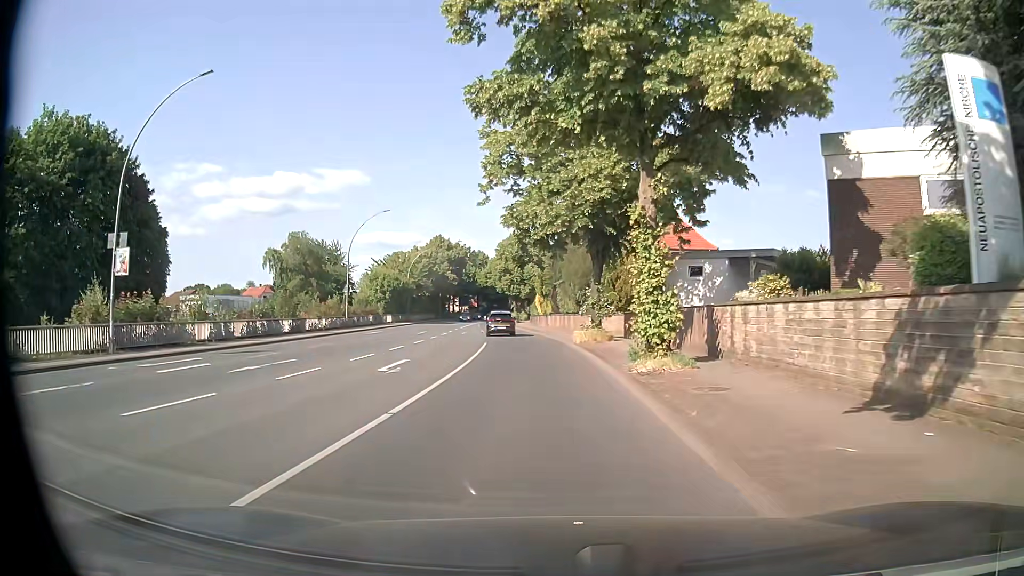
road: primary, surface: asphalt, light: Day
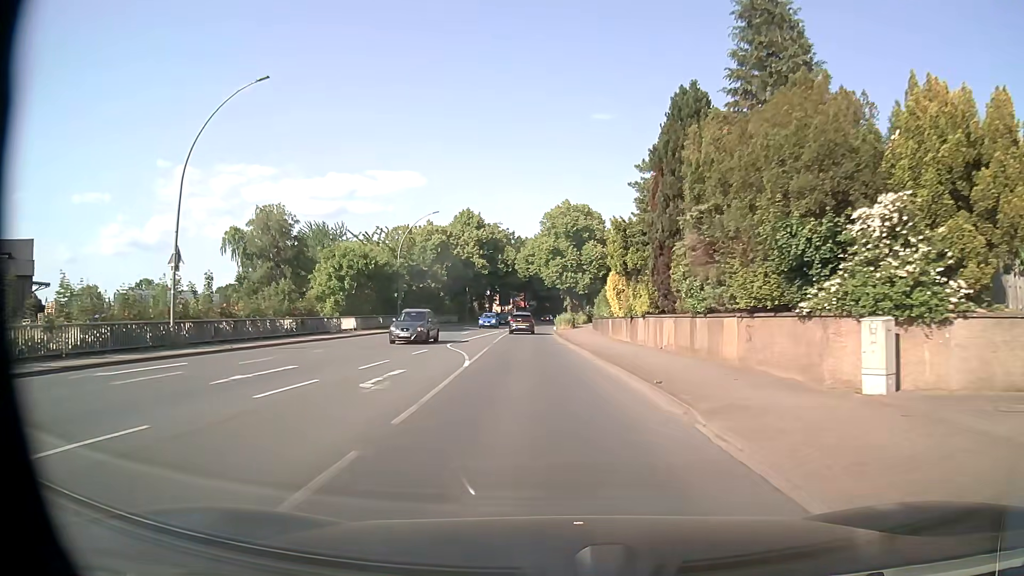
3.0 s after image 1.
(-1.8, +34.6) m; -5°
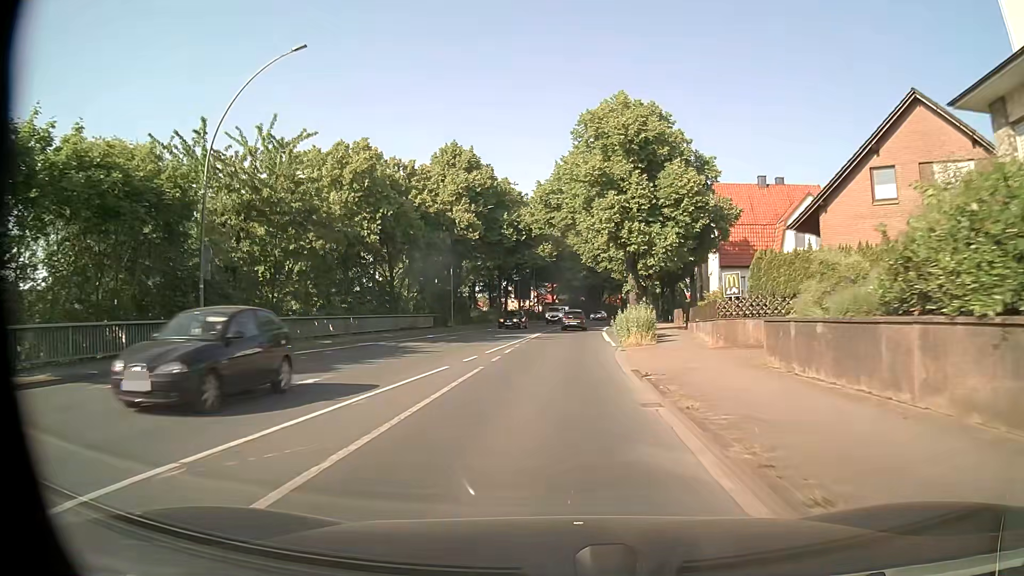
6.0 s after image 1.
(-1.1, +37.7) m; -3°
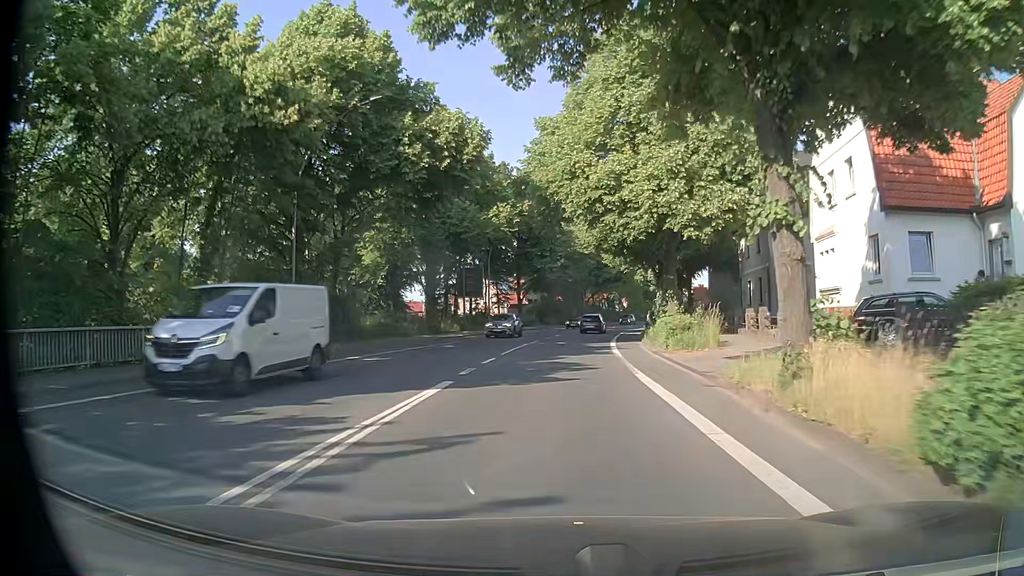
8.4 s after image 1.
(+0.5, +29.6) m; +2°
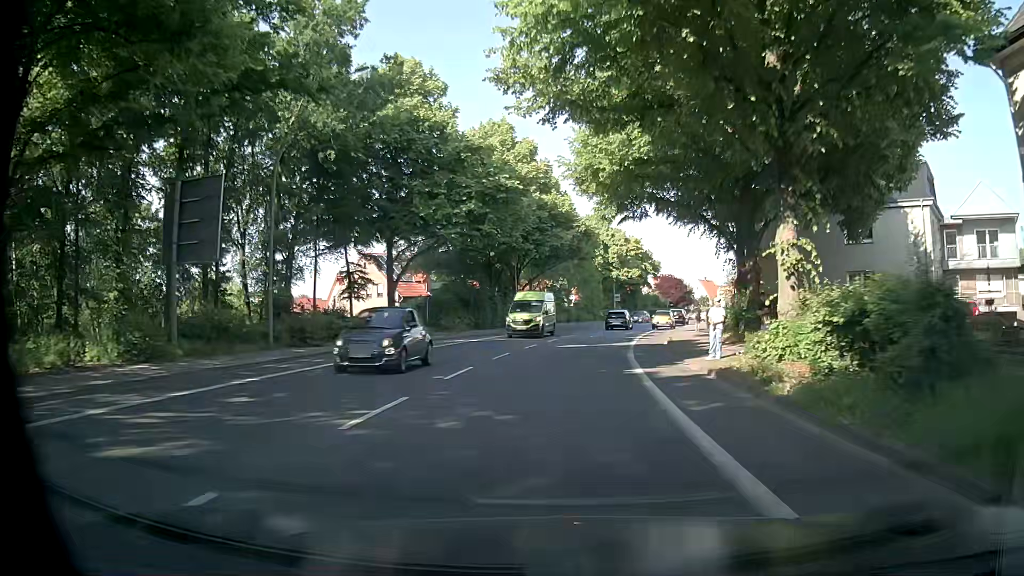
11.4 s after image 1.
(+1.4, +37.7) m; +6°
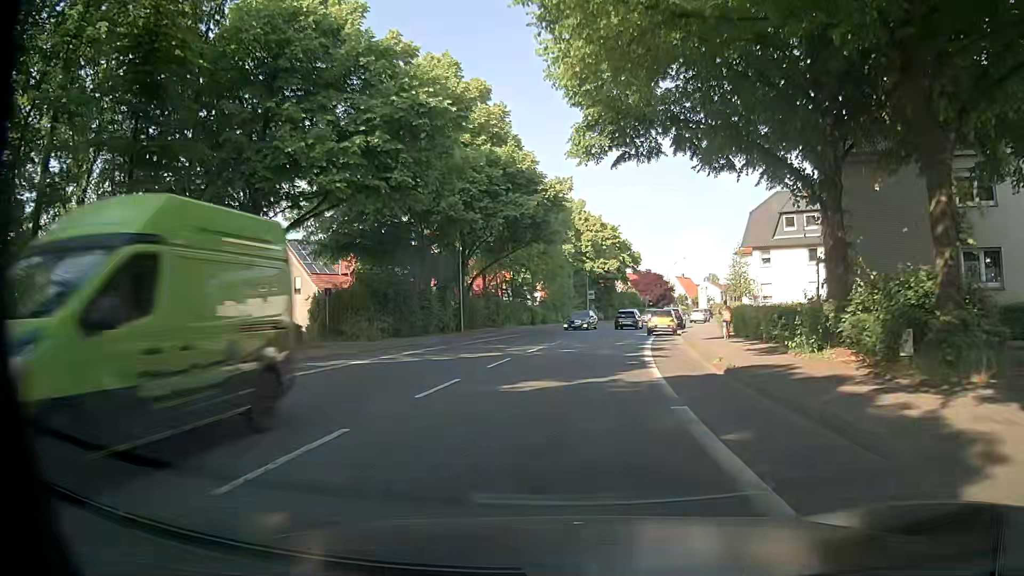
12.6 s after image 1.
(+0.2, +15.0) m; +2°
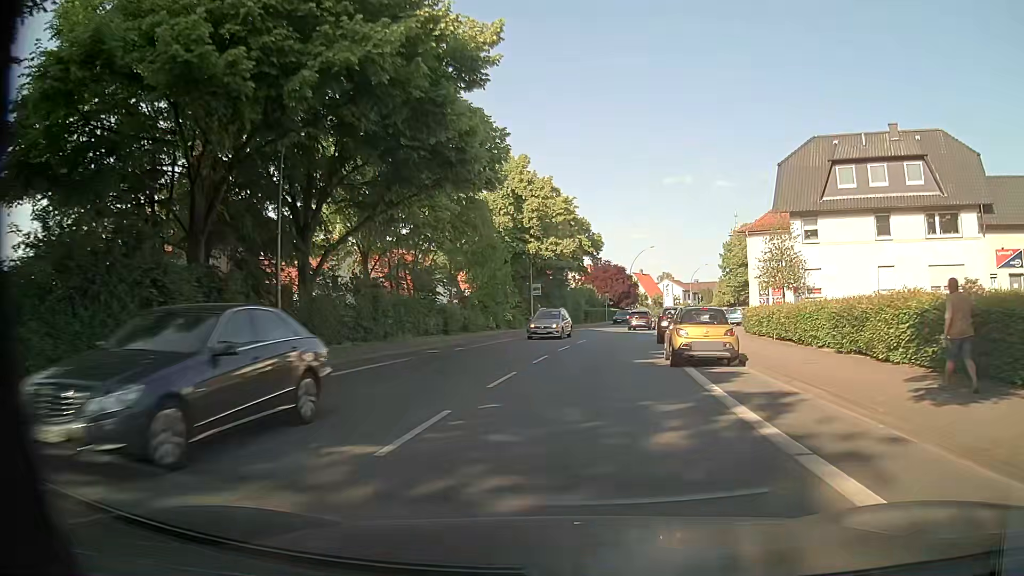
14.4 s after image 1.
(+0.8, +21.9) m; +5°
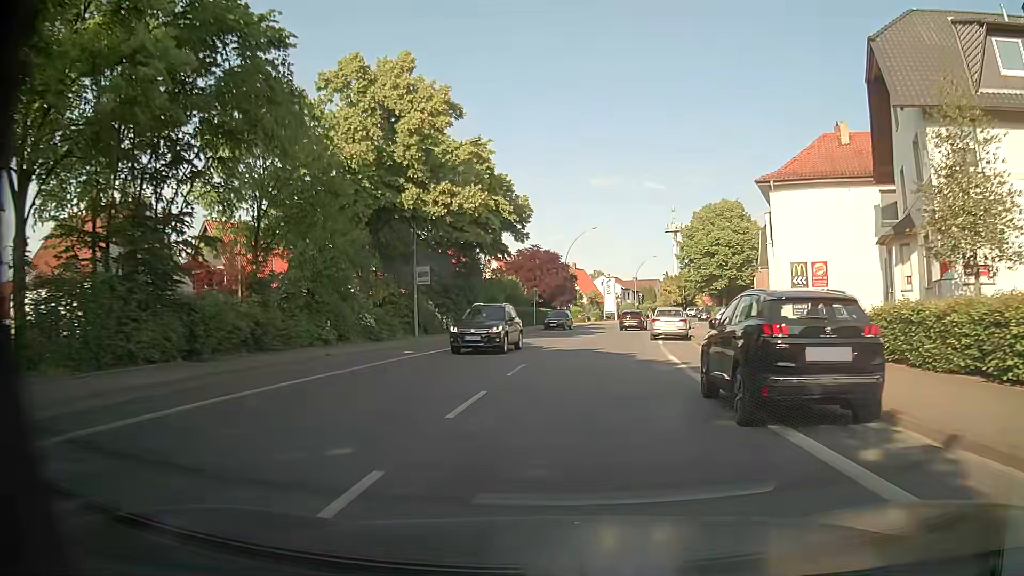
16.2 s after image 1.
(+1.3, +21.5) m; +6°
(0, +10) (+1, +20) (+2, +30) (+4, +40) (+6, +50) (+8, +59) (+11, +69) (+14, +78) (+17, +88) (+20, +97) m
